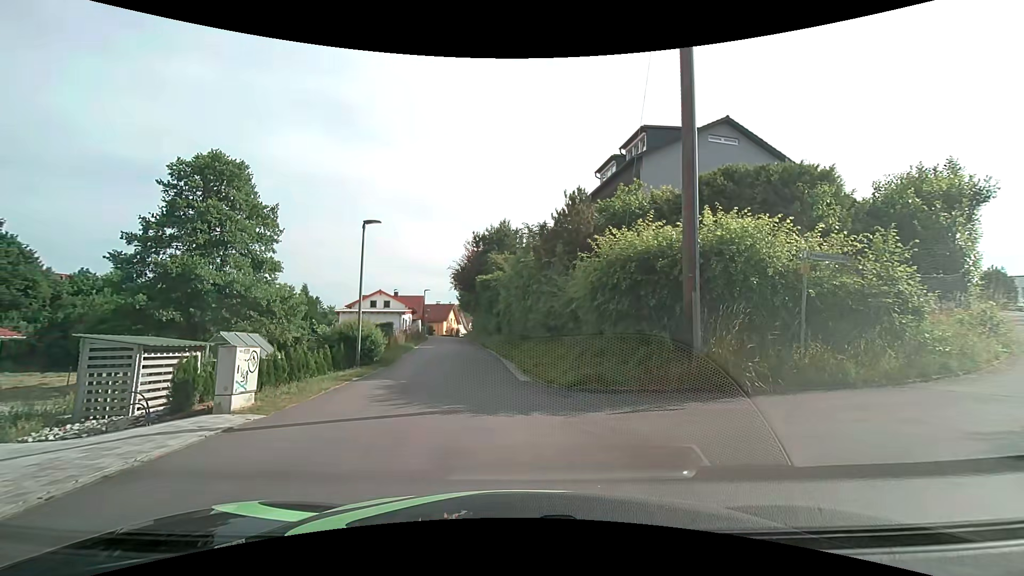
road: residential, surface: asphalt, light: Day
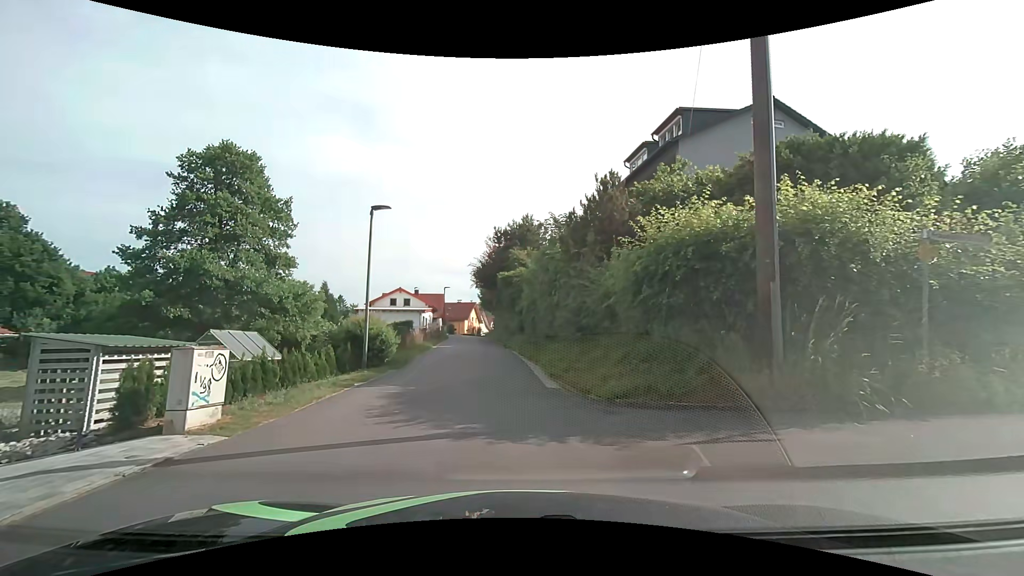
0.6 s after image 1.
(0.0, +2.0) m; -1°
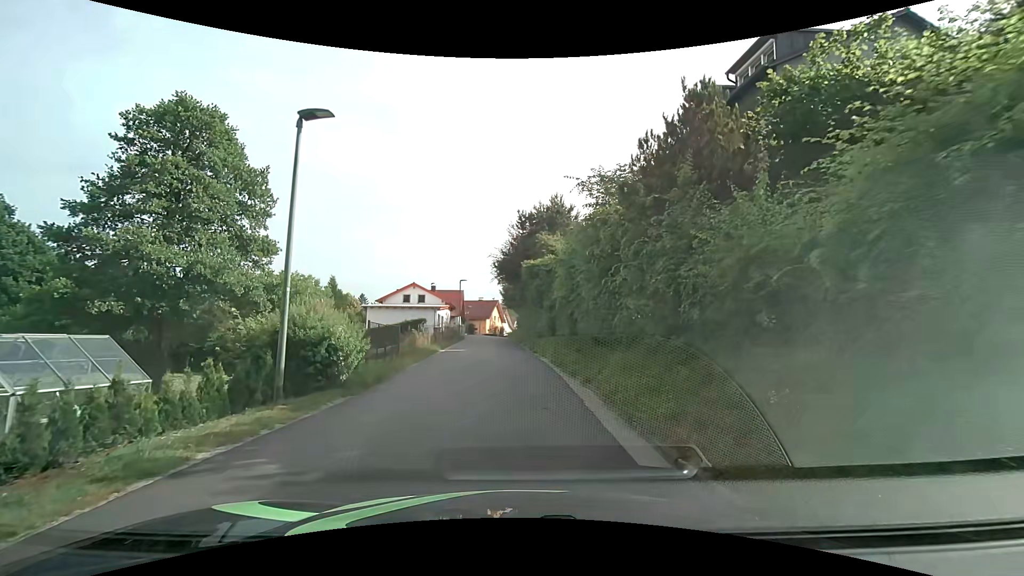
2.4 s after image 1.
(-0.2, +7.1) m; -2°
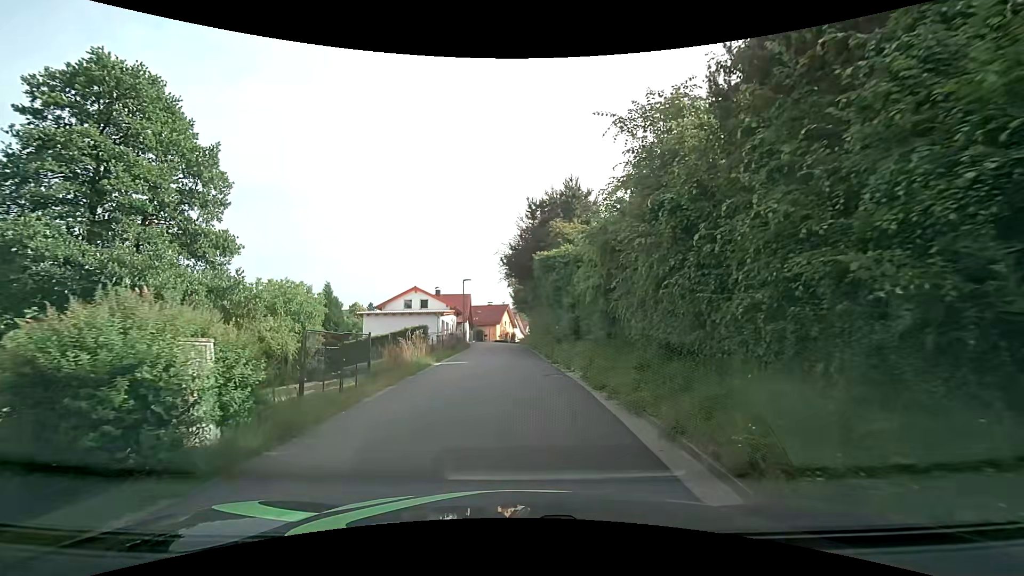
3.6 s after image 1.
(-0.1, +5.6) m; -1°
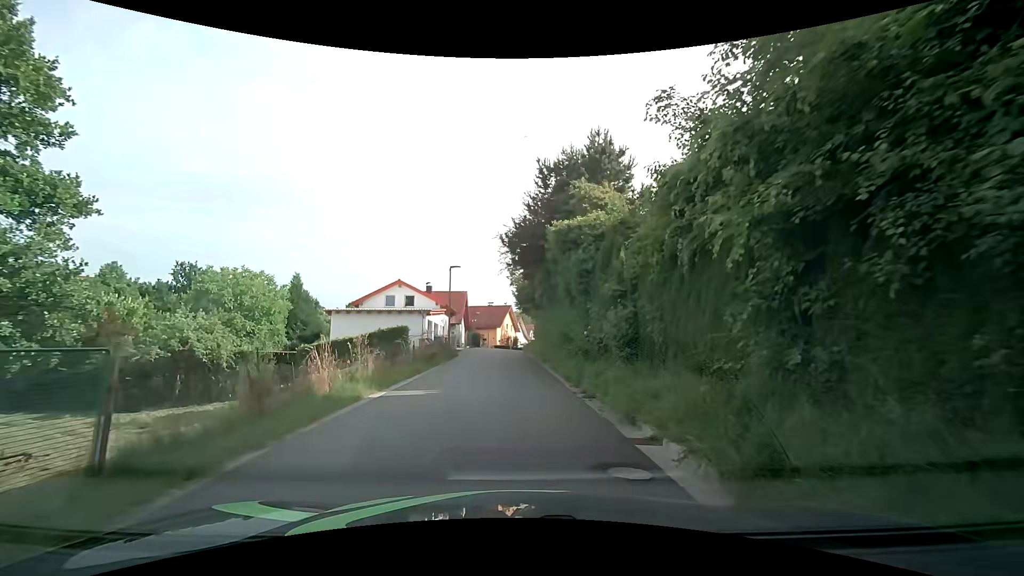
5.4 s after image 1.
(-0.1, +9.4) m; -1°
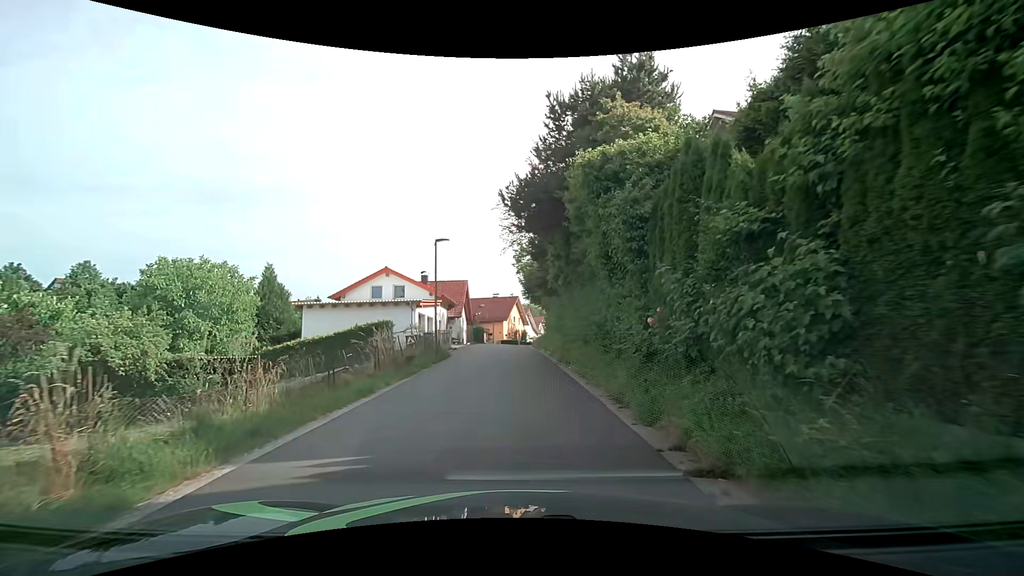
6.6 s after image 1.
(0.0, +6.9) m; 0°
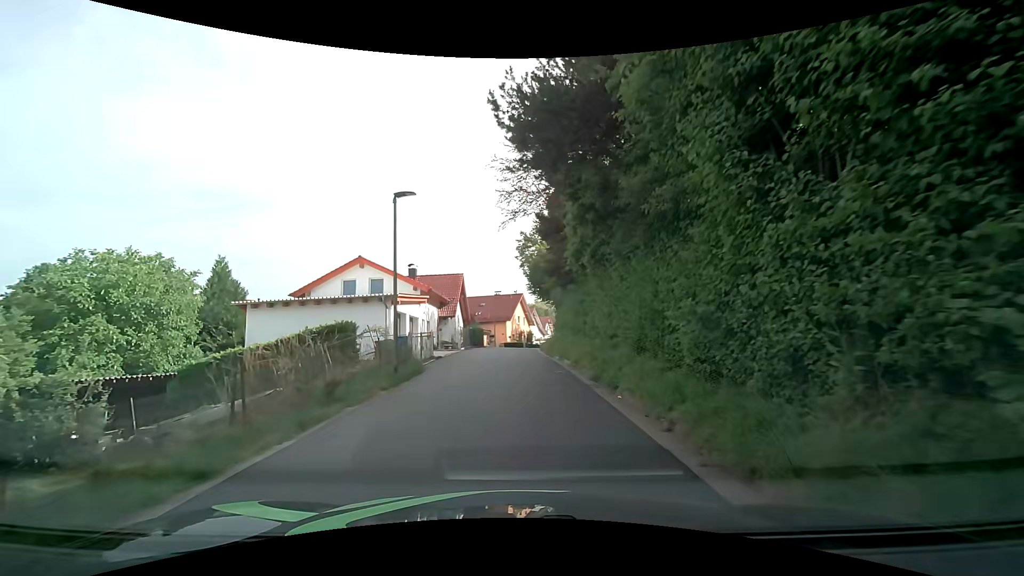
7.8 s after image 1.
(0.0, +7.6) m; -1°
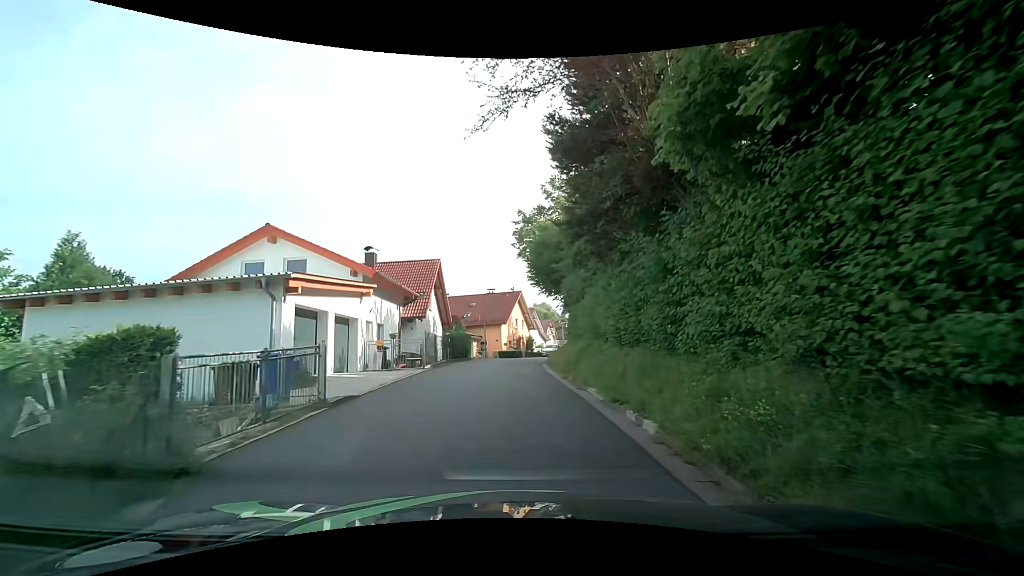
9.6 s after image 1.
(+0.1, +11.7) m; +1°
(0, +10) (0, +20) (0, +30) (+1, +40) (+4, +50) (+7, +59) (+9, +69) (+12, +78) (+15, +88) (+19, +97) m
